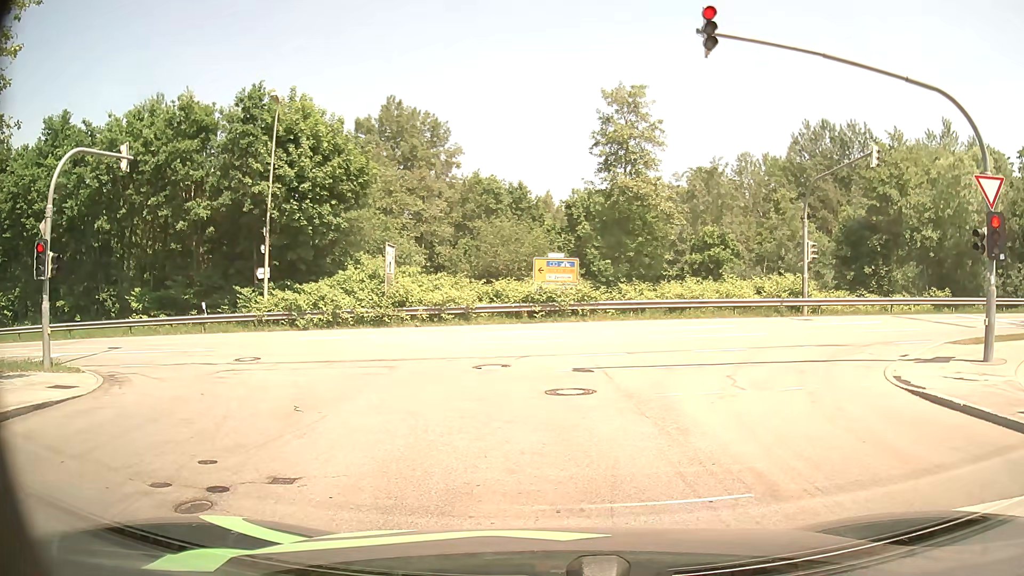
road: residential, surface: asphalt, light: Day
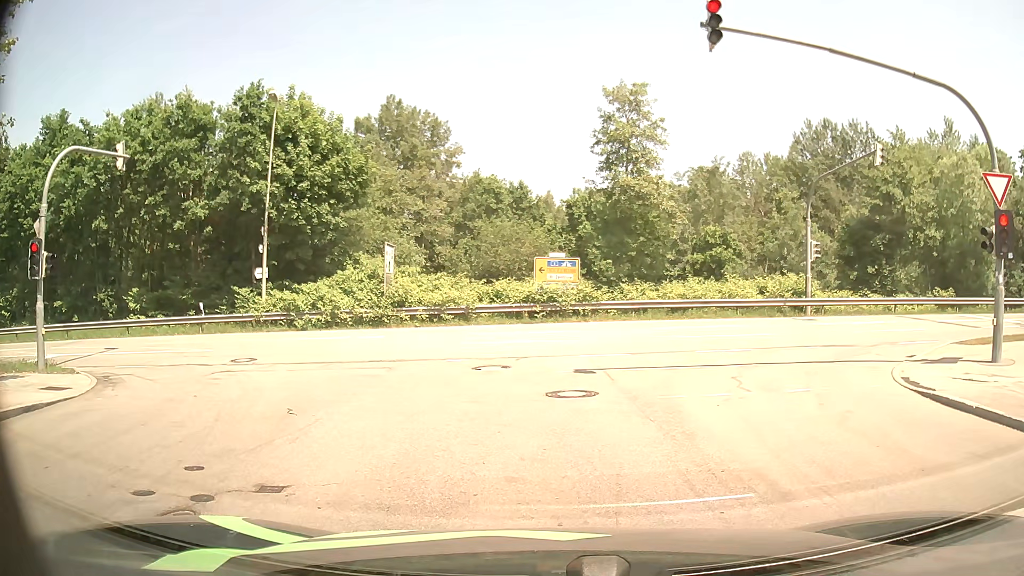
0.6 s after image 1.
(0.0, +0.3) m; 0°
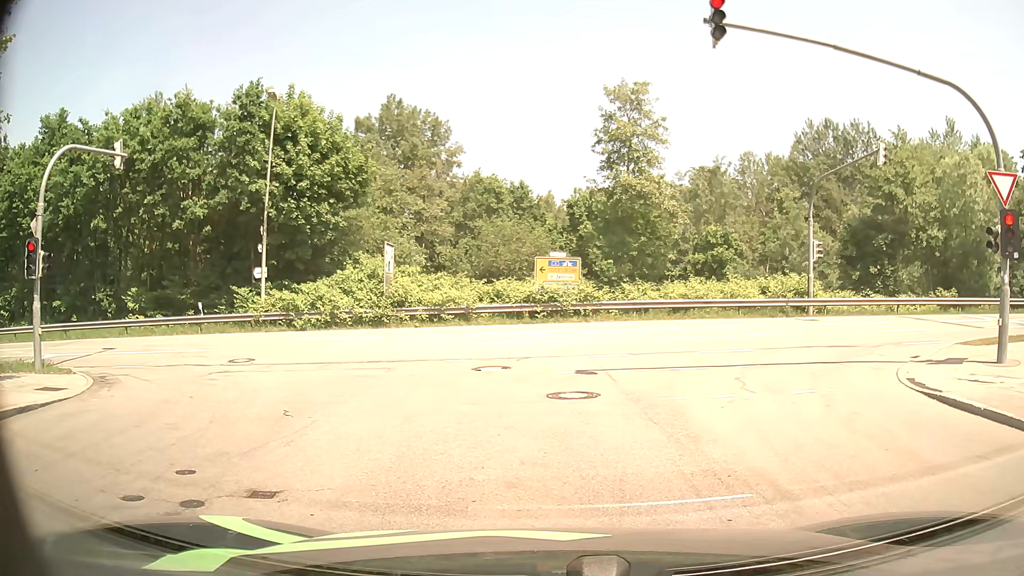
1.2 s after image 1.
(0.0, +0.2) m; 0°
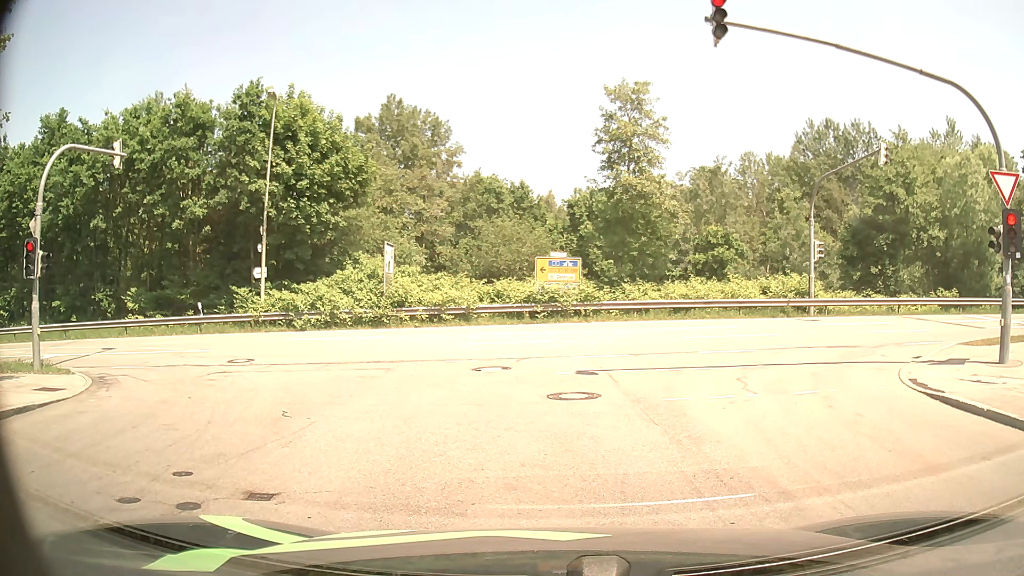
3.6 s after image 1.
(0.0, +0.1) m; 0°
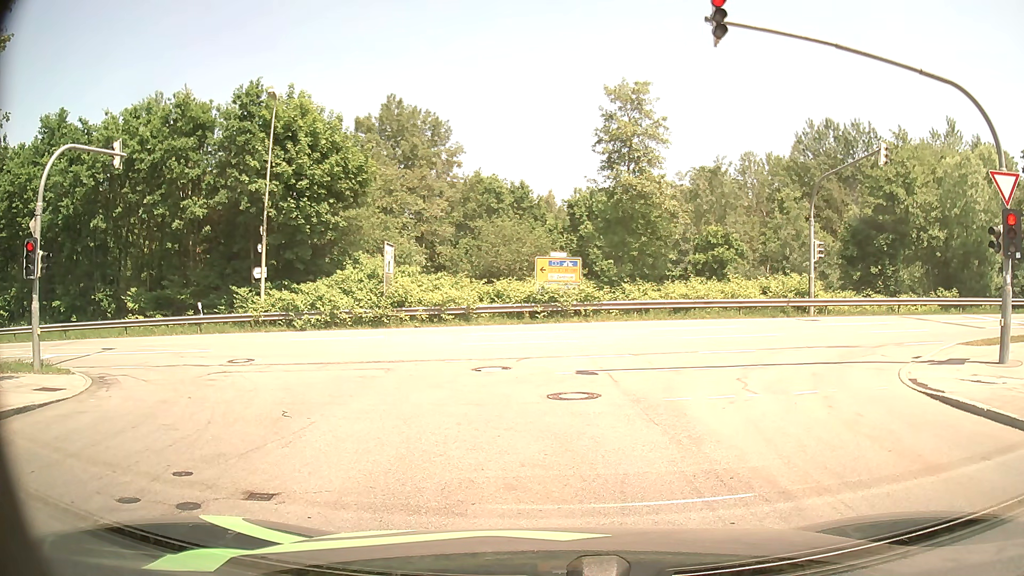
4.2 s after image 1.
(0.0, 0.0) m; 0°
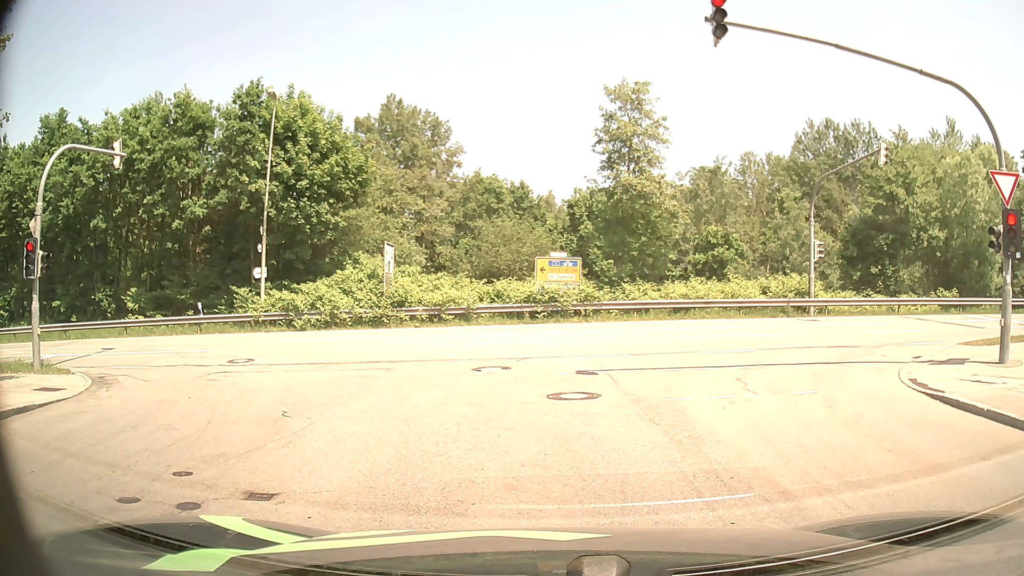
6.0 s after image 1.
(0.0, 0.0) m; 0°
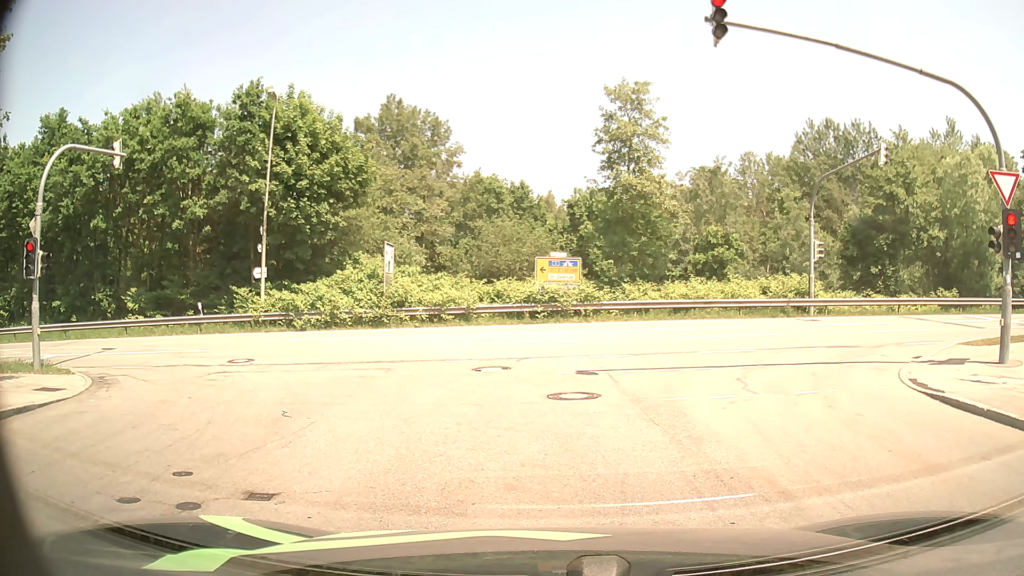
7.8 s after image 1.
(0.0, 0.0) m; 0°
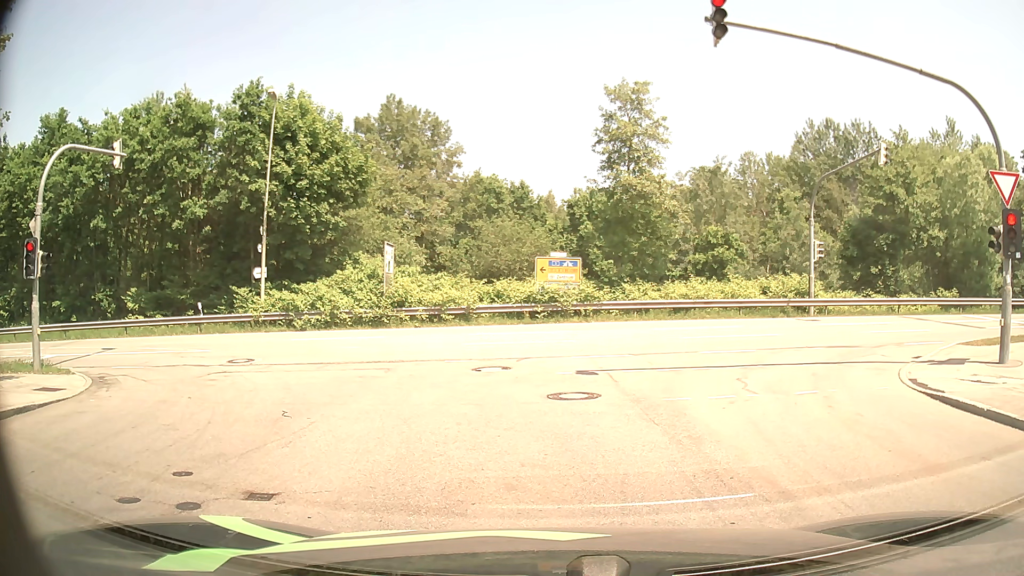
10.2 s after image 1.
(0.0, 0.0) m; 0°
(-1, +10) (-7, +18) (-16, +21) (-26, +21) (-36, +20) (-46, +18) (-56, +16) (-66, +14) (-76, +12) (-85, +10) m
